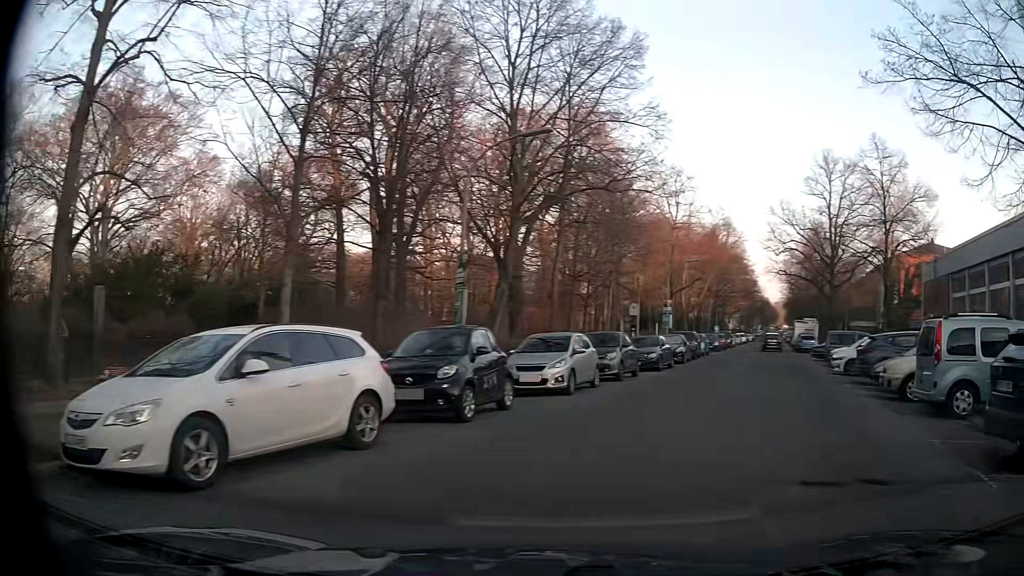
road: residential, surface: asphalt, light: Day
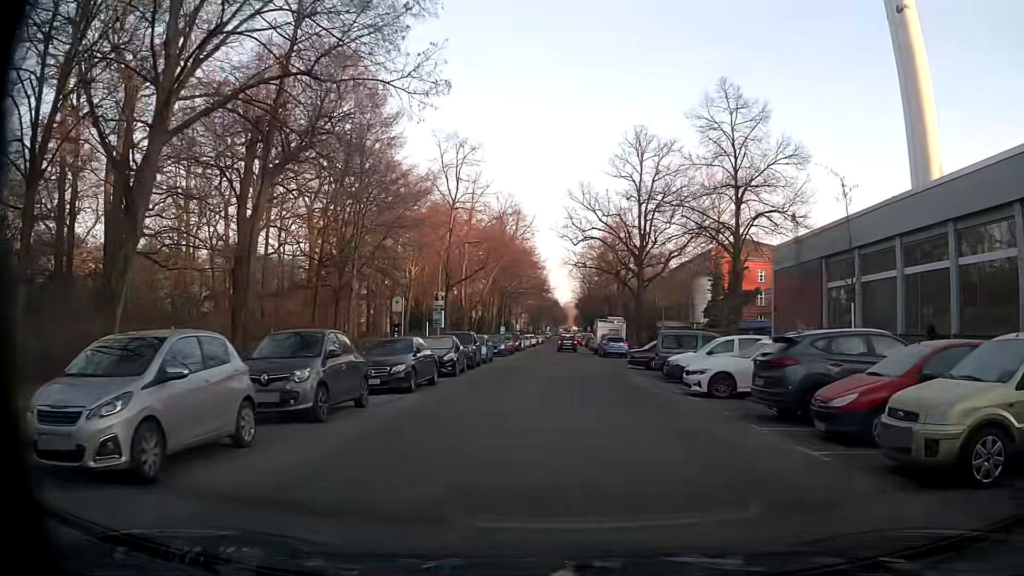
(+1.7, +9.7) m; +17°
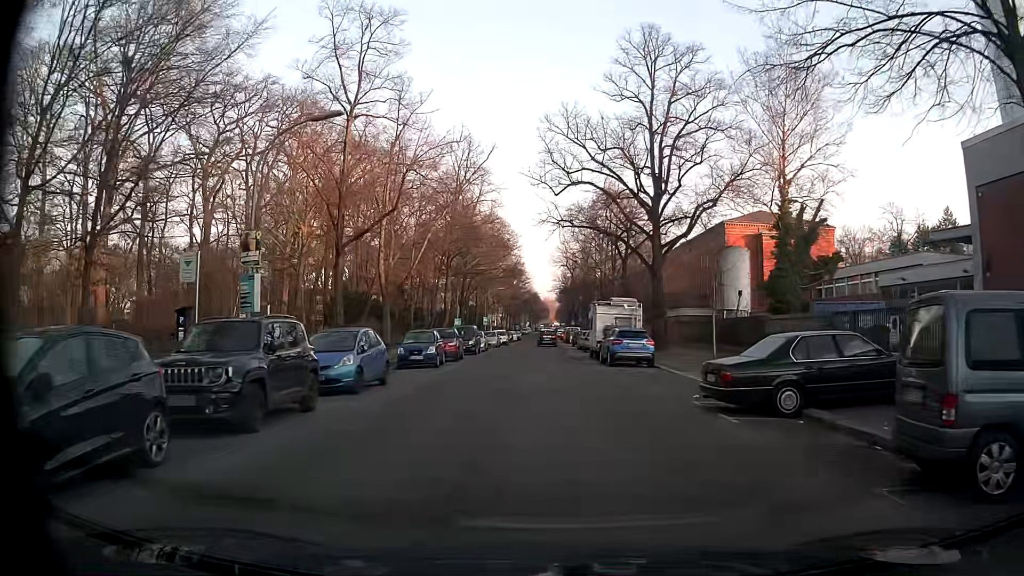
(+0.5, +20.4) m; +1°
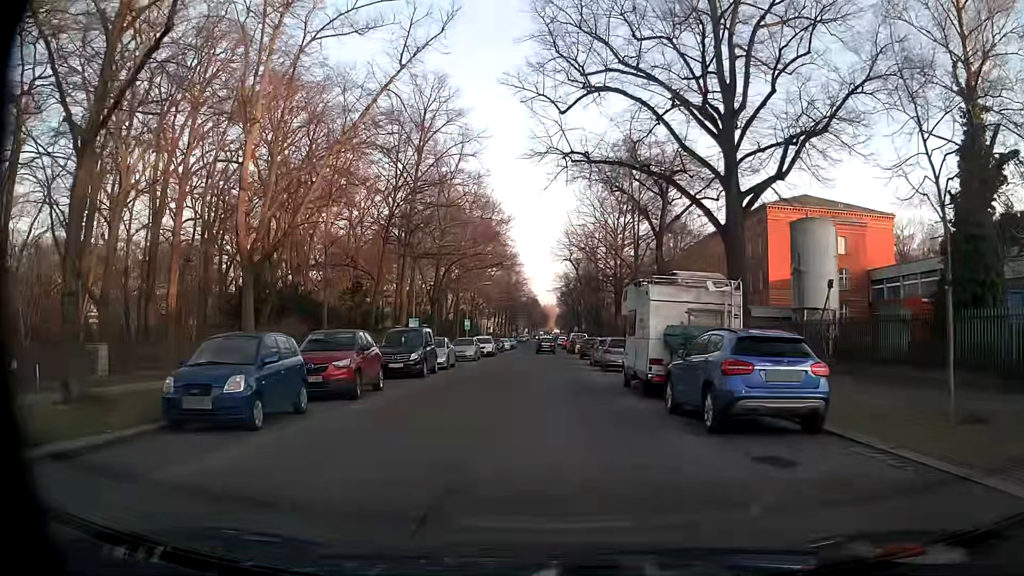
(+0.2, +16.8) m; 0°
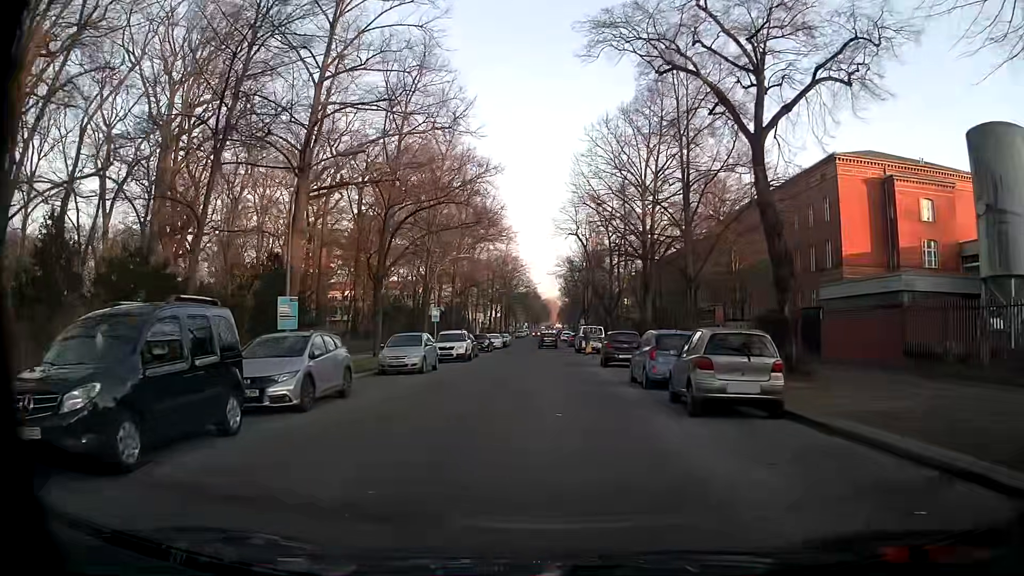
(+0.1, +17.5) m; +1°
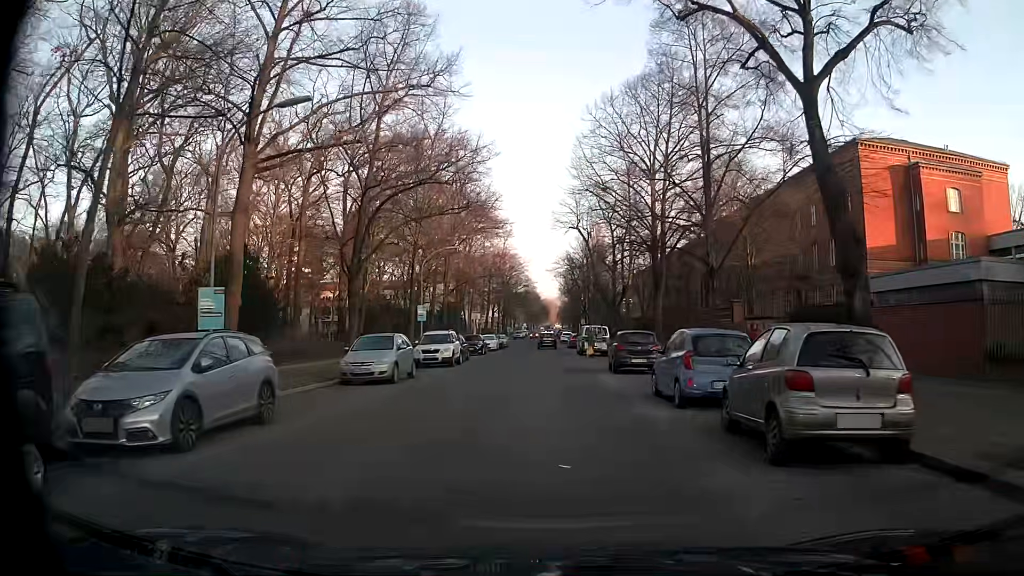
(-0.1, +4.3) m; -1°
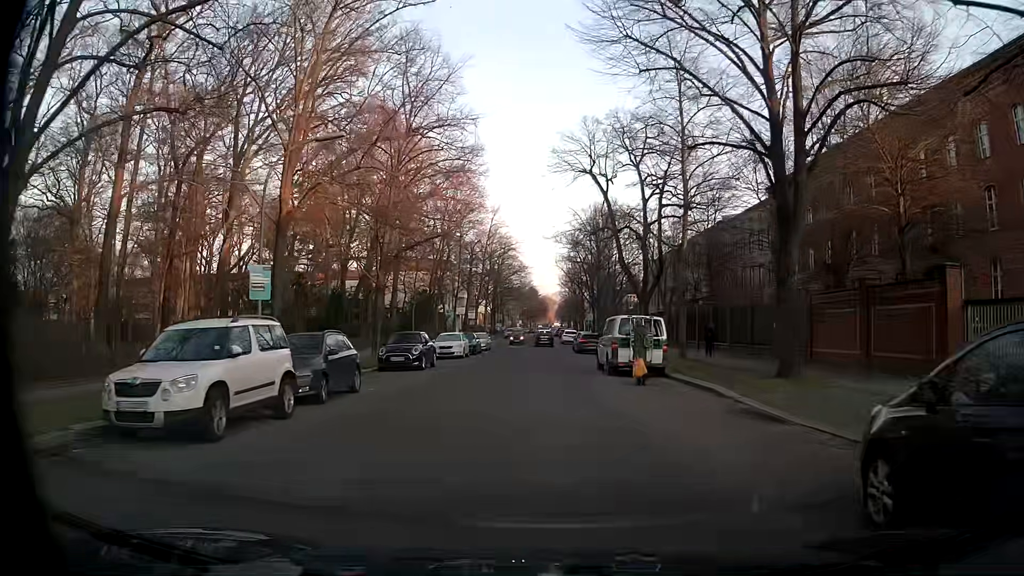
(+0.1, +21.6) m; +1°
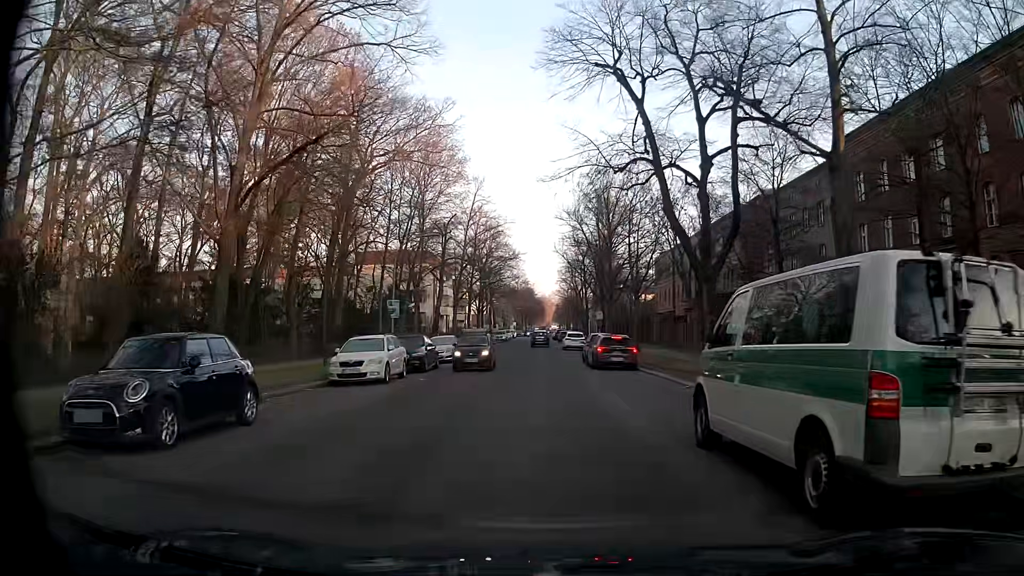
(-0.2, +17.5) m; -1°
(0, +10) (0, +20) (0, +30) (0, +40) (0, +50) (0, +60) (0, +70) (0, +80) (0, +90) (0, +100) m
